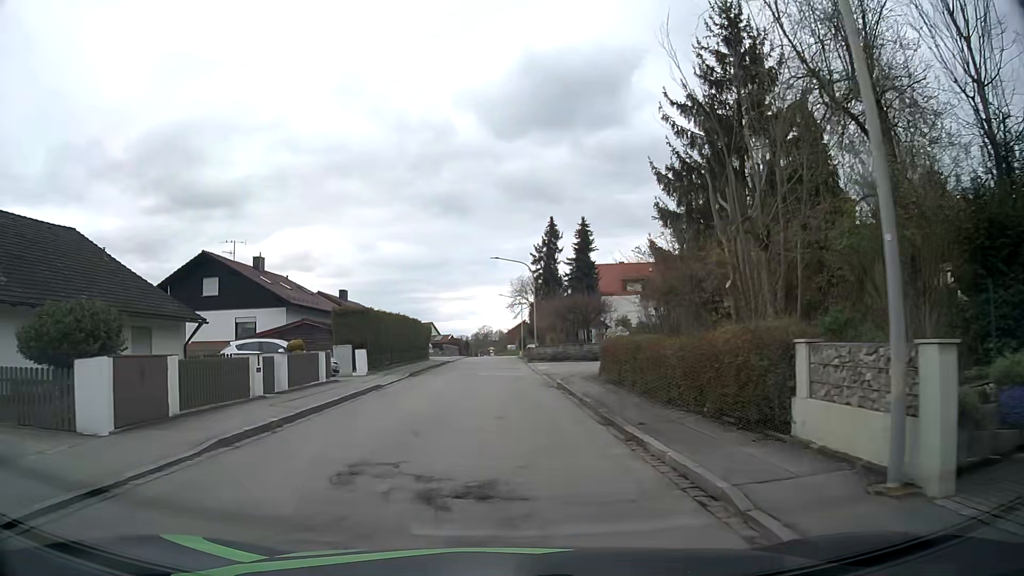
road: residential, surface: asphalt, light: Day
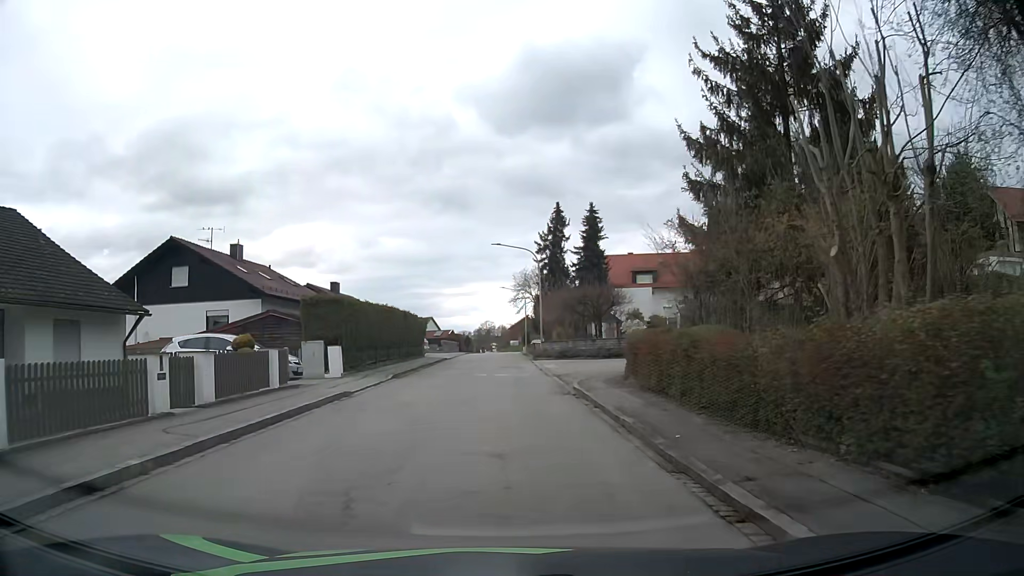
(0.0, +4.5) m; 0°
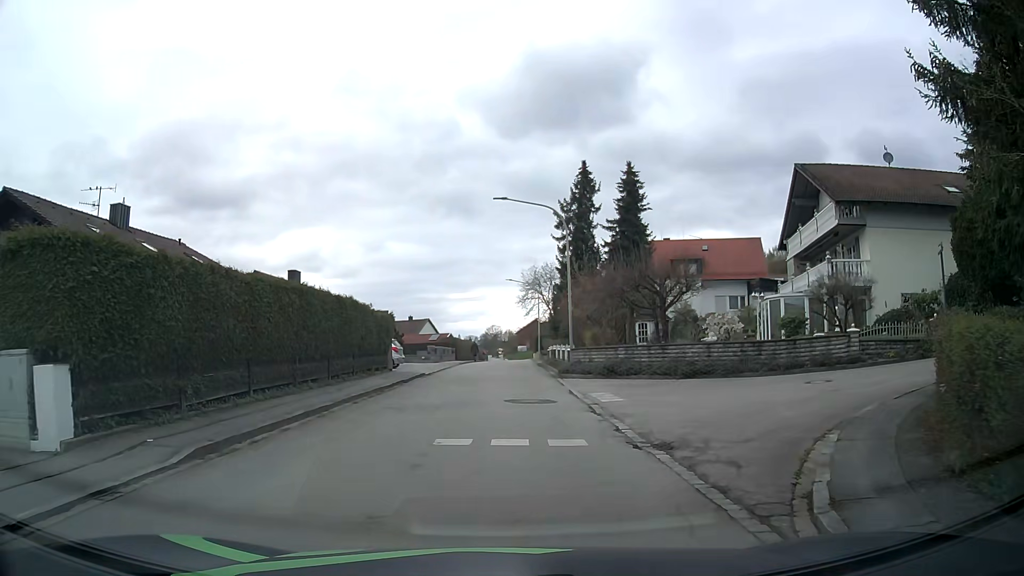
(-0.2, +15.0) m; -2°
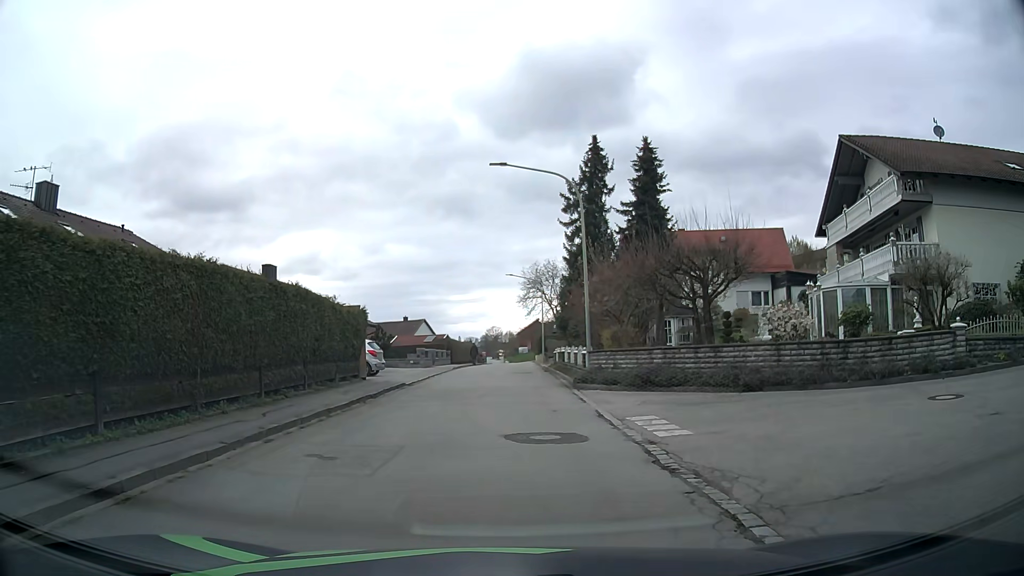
(+0.1, +5.7) m; +2°
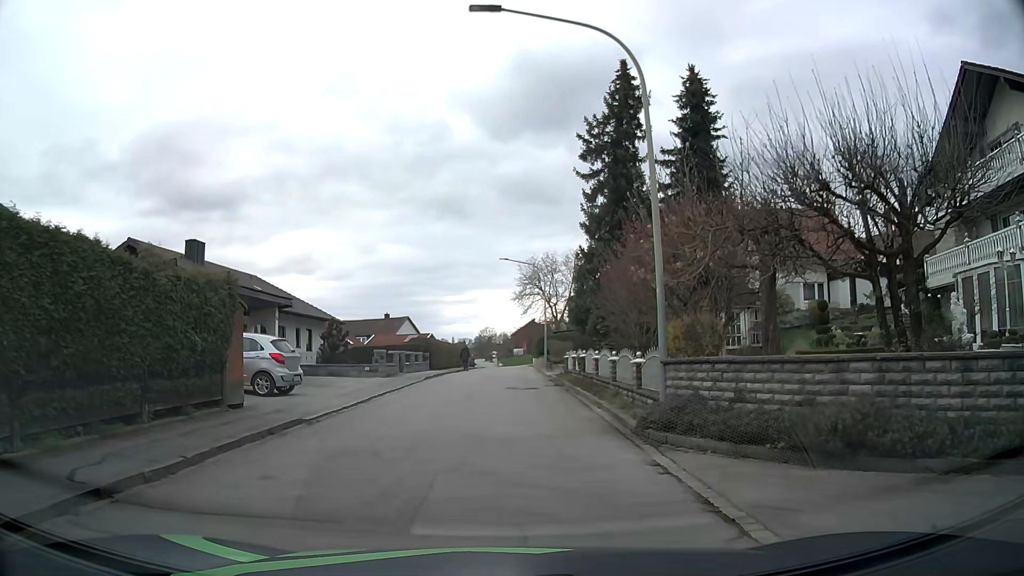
(-0.1, +11.3) m; +1°
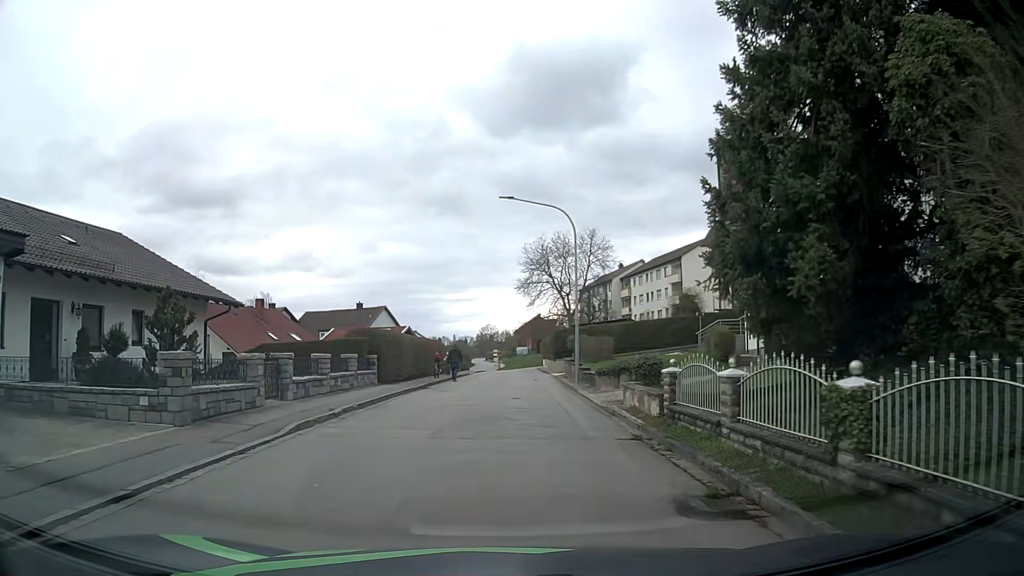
(-0.4, +18.6) m; -1°
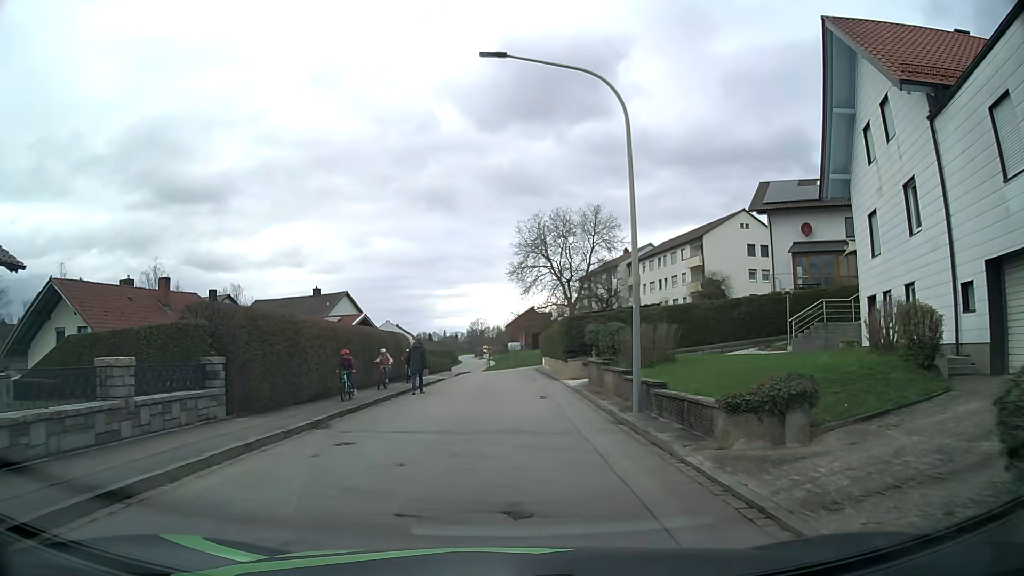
(+0.1, +13.6) m; +1°
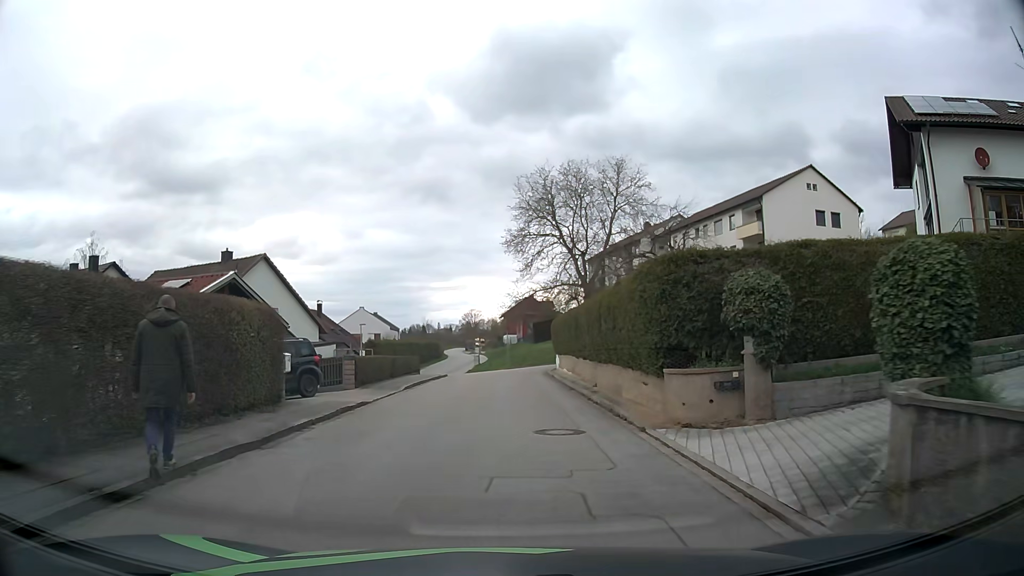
(0.0, +18.9) m; 0°
